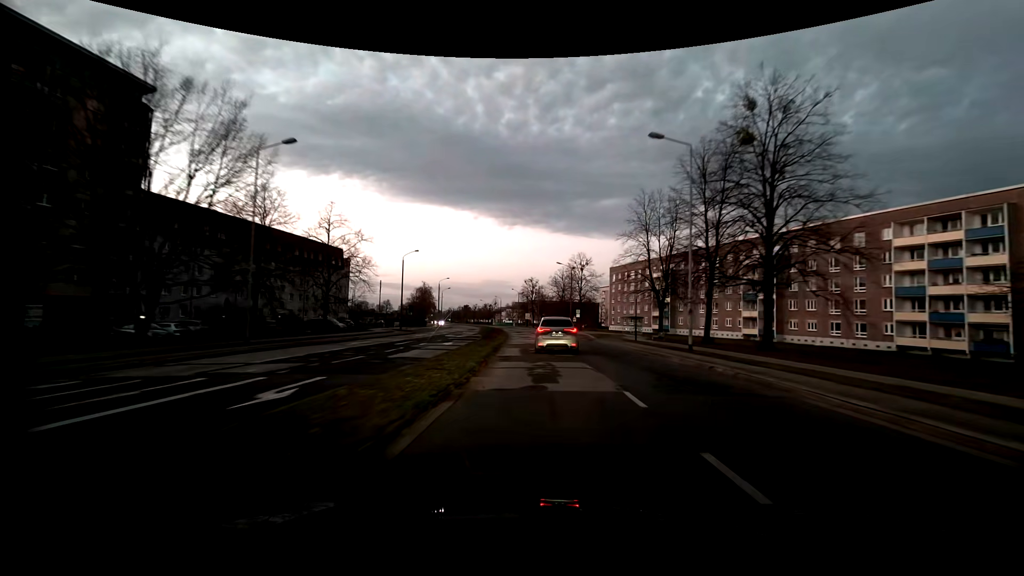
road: tertiary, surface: asphalt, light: Dusk
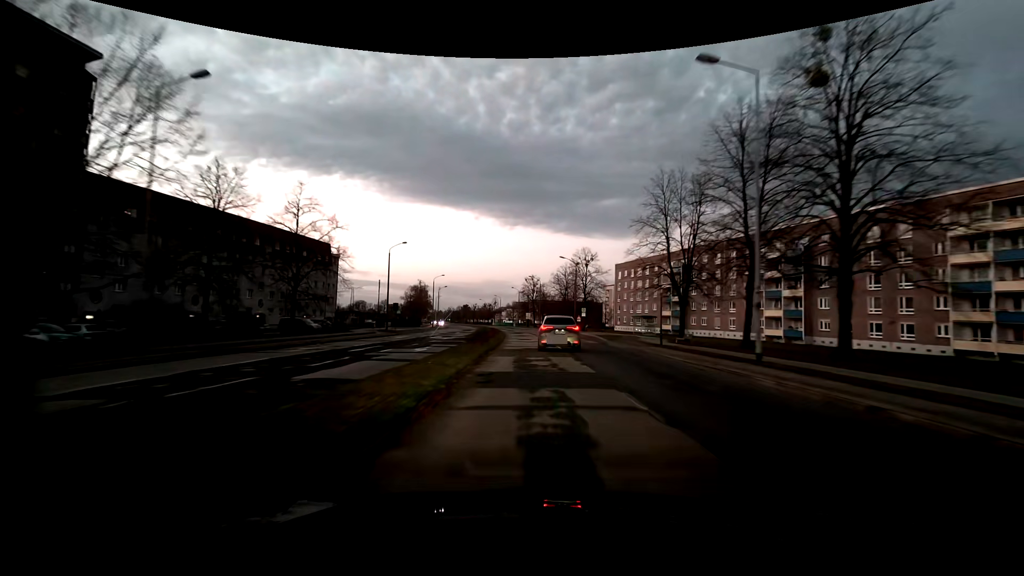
(0.0, +7.6) m; 0°
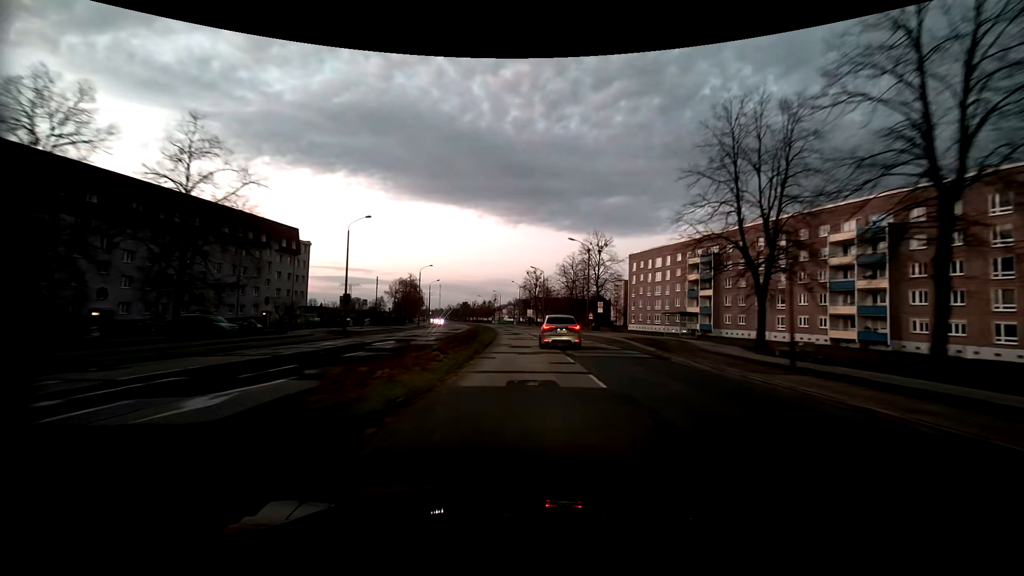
(0.0, +15.6) m; 0°
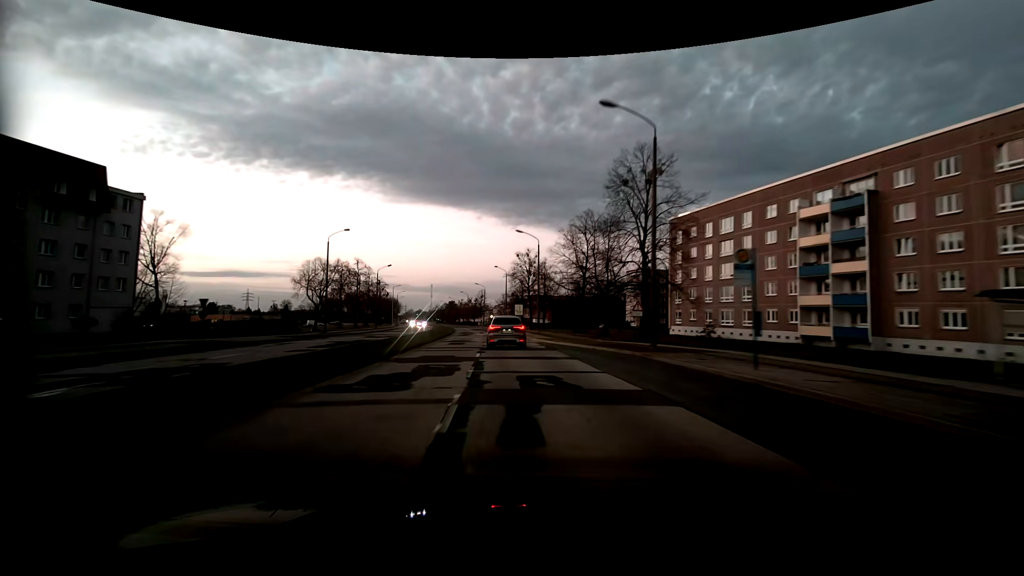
(+0.9, +39.5) m; 0°
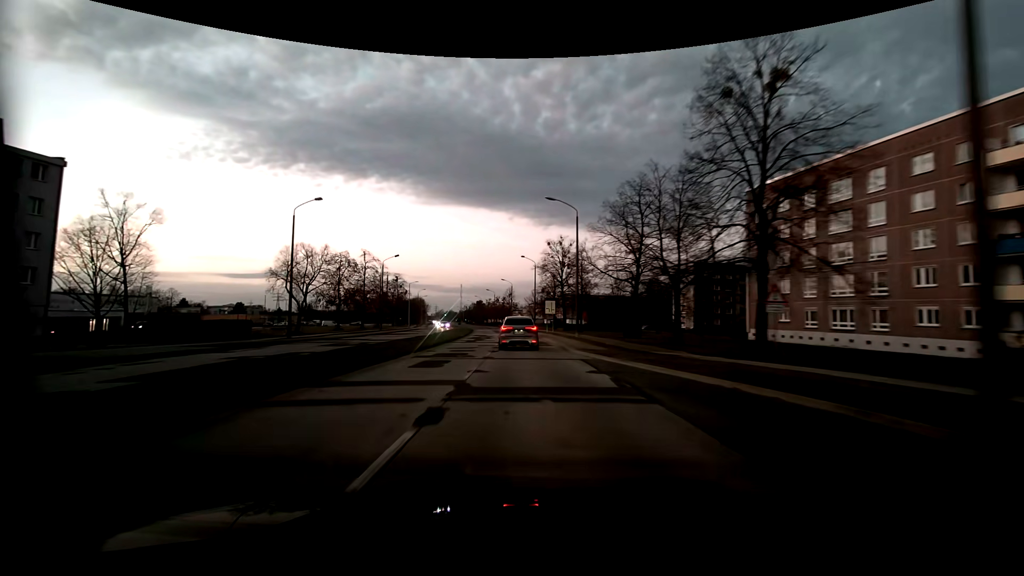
(-0.5, +15.4) m; -4°
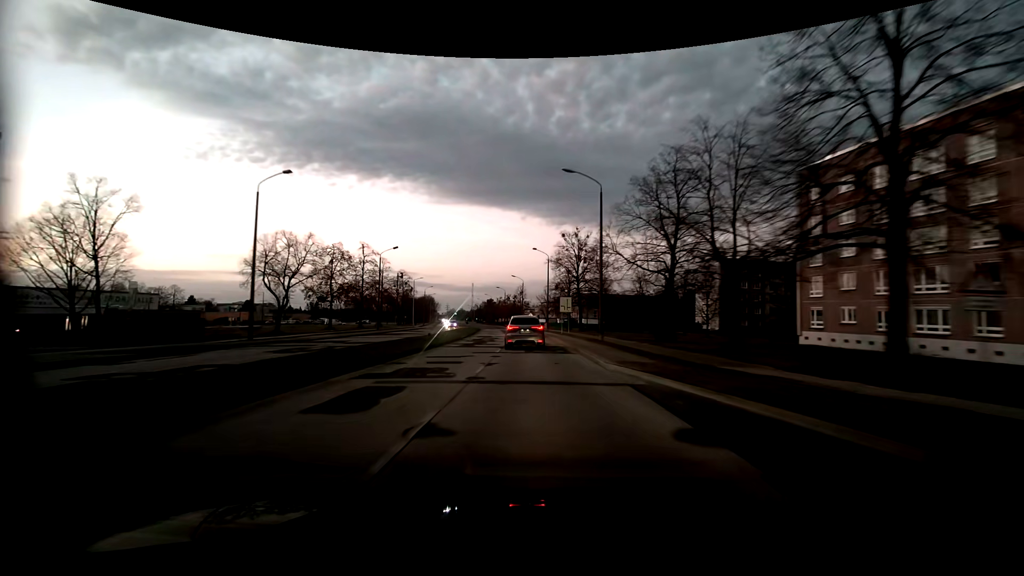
(-0.1, +7.7) m; -1°
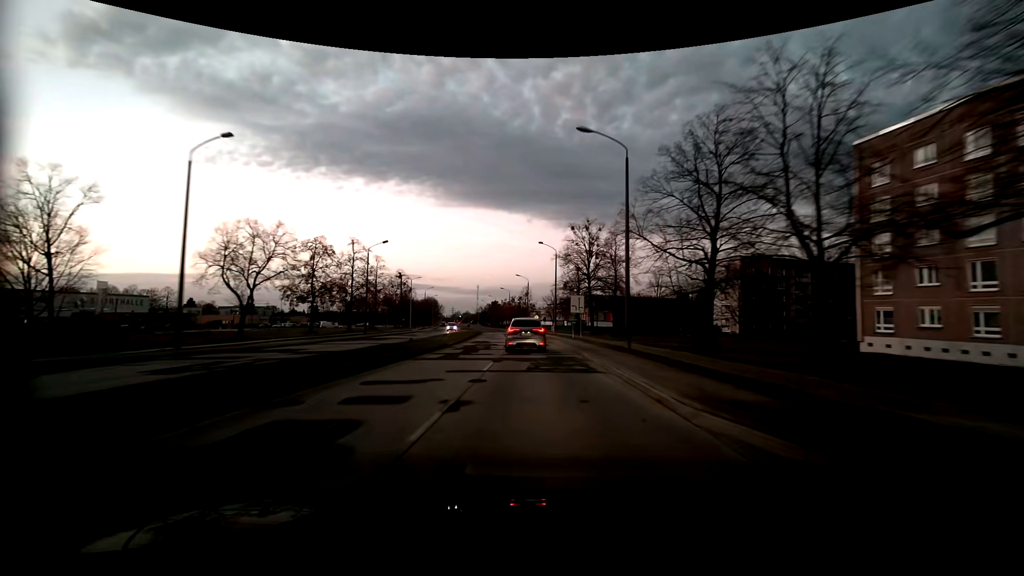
(-0.1, +7.7) m; -1°
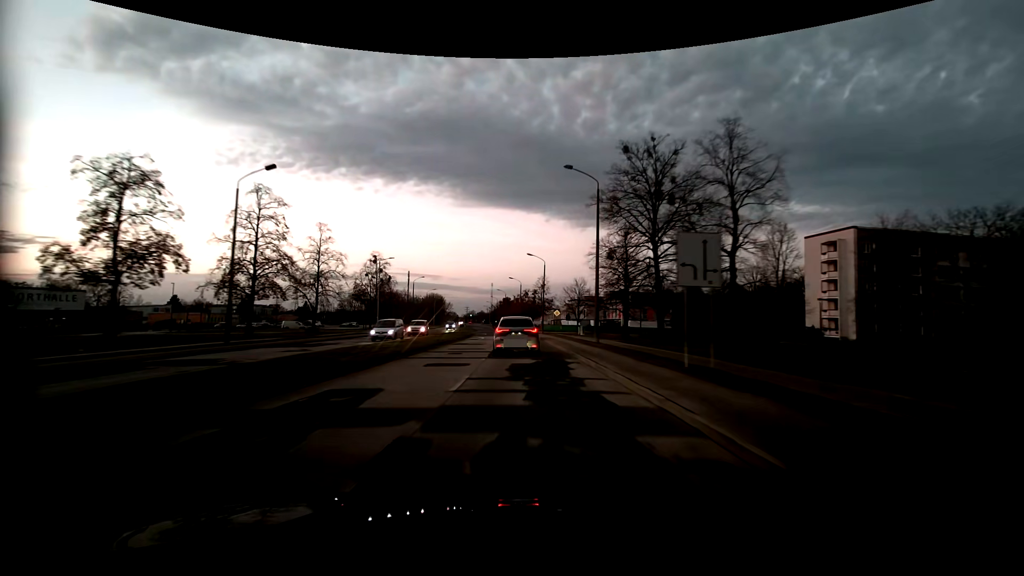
(-0.5, +31.2) m; -1°
(0, +10) (0, +20) (-1, +30) (-2, +40) (-2, +50) (-3, +60) (-4, +70) (-5, +80) (-7, +90) (-8, +100) m
